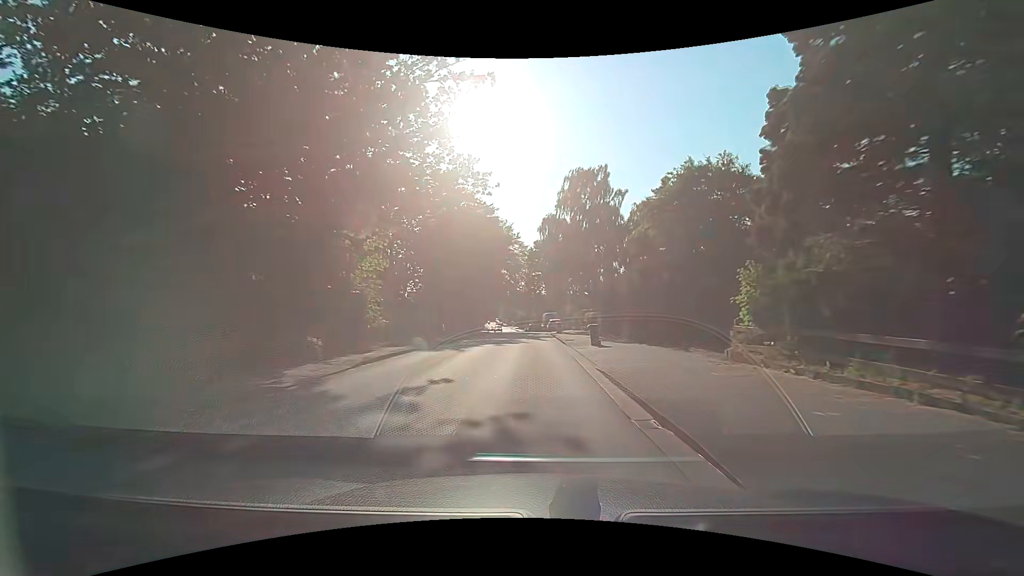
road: secondary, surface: asphalt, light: Day
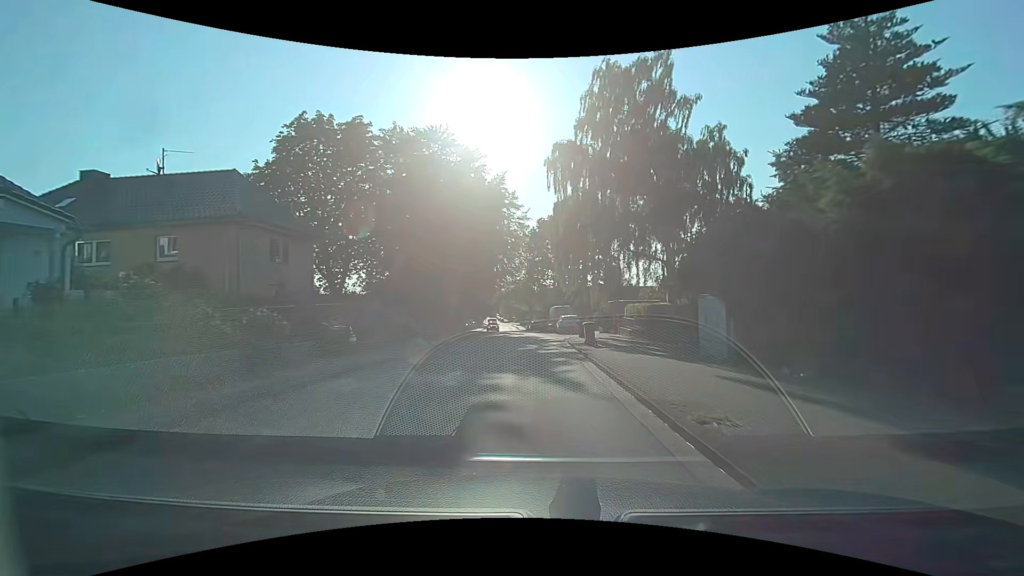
(-0.1, +20.7) m; -1°
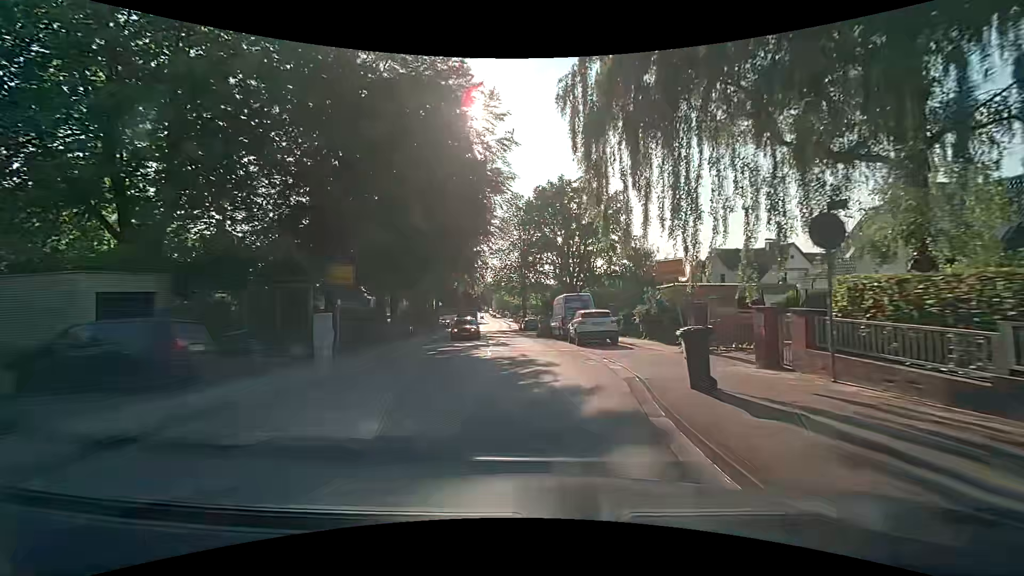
(+0.2, +20.6) m; 0°
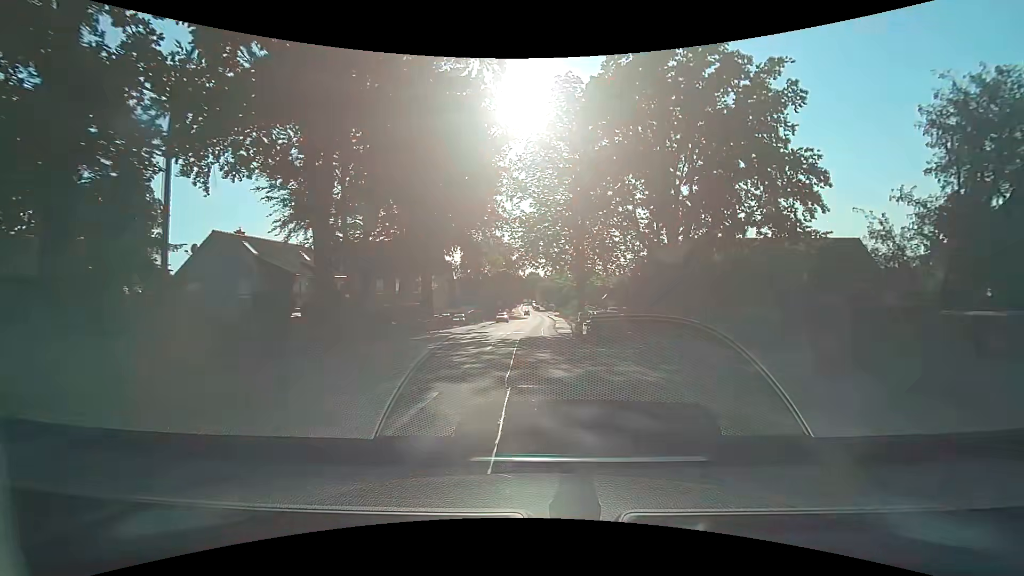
(-0.9, +34.6) m; -4°
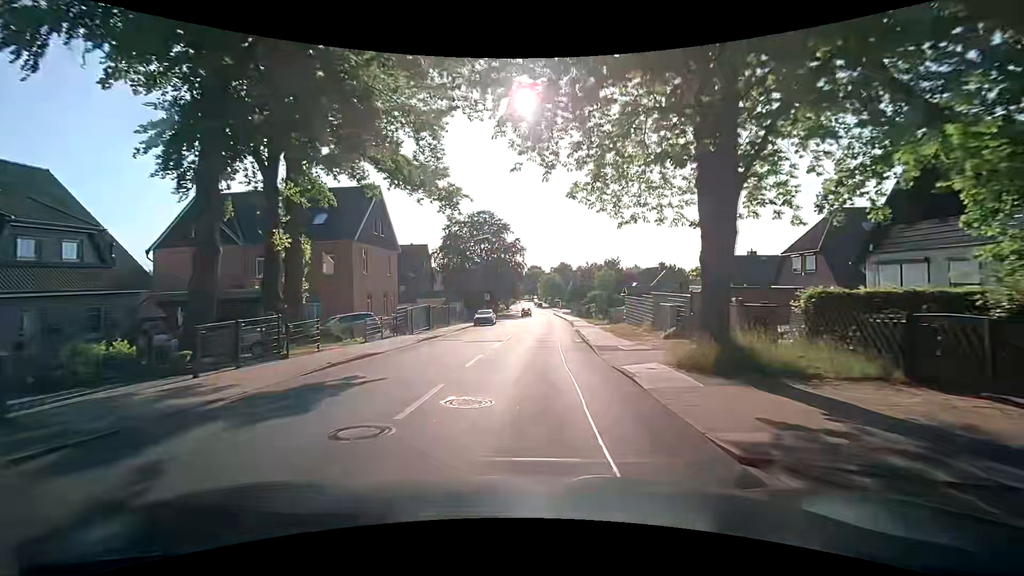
(-0.3, +29.3) m; 0°
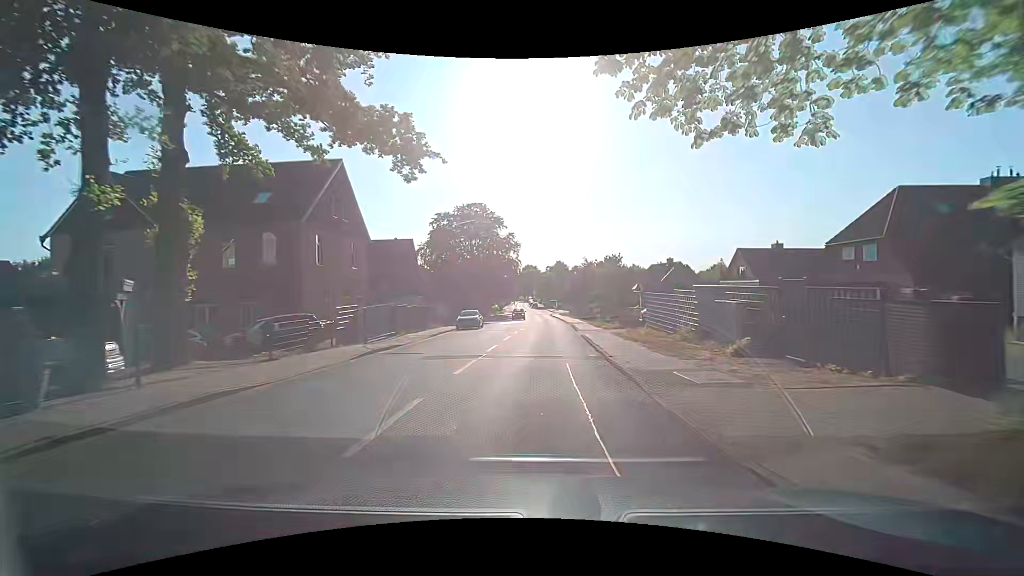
(0.0, +7.6) m; 0°
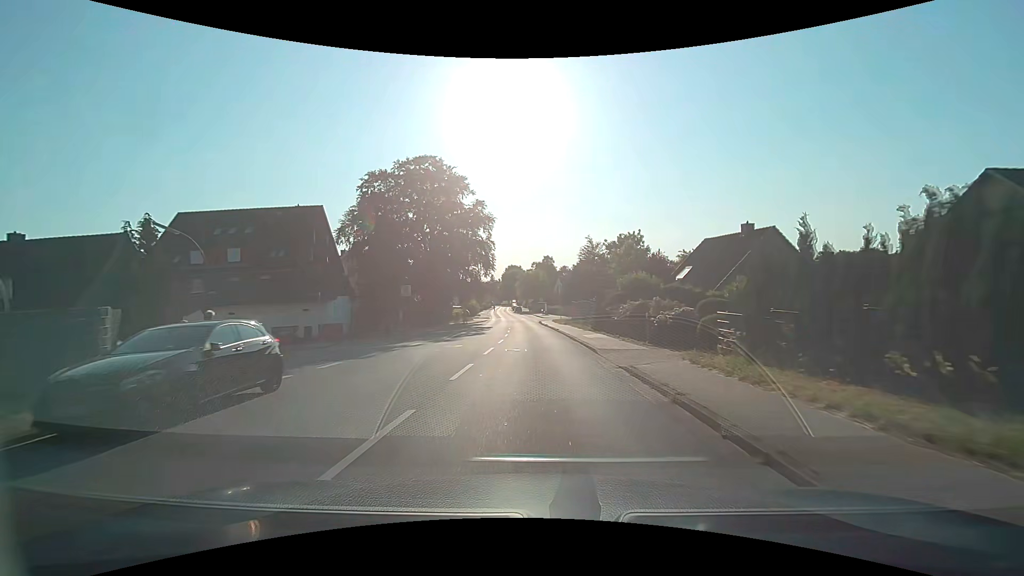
(+0.6, +30.6) m; +1°
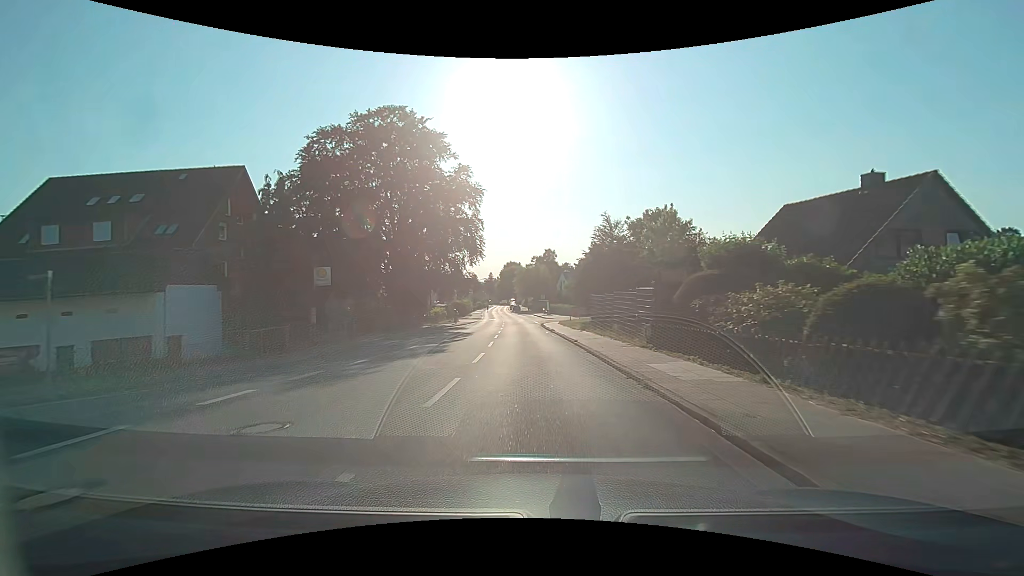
(+0.1, +14.7) m; +1°
(0, +10) (0, +20) (-1, +30) (-1, +40) (-1, +50) (-2, +60) (-3, +70) (-4, +80) (-5, +90) (-6, +100) m
